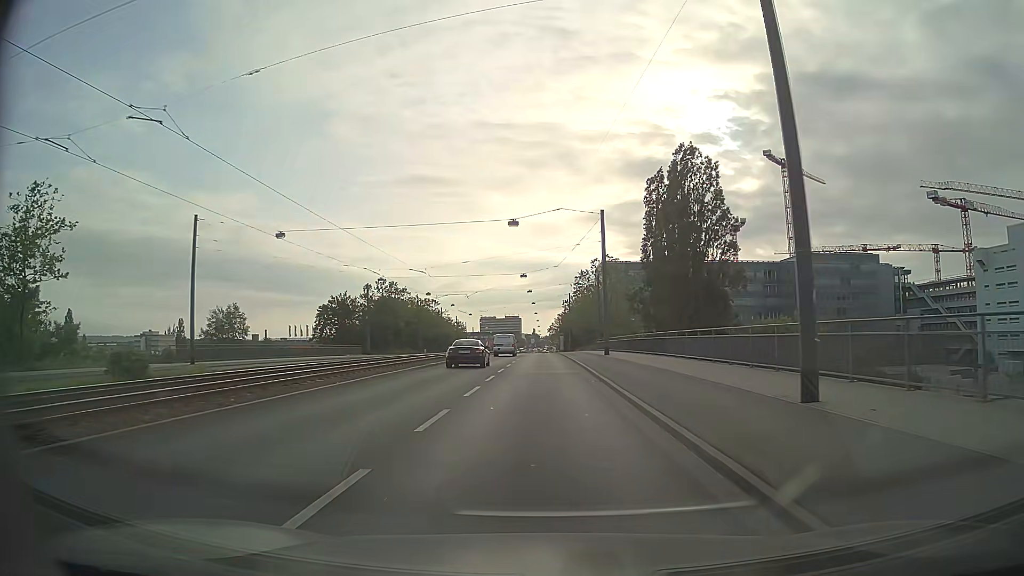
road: primary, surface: asphalt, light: Day
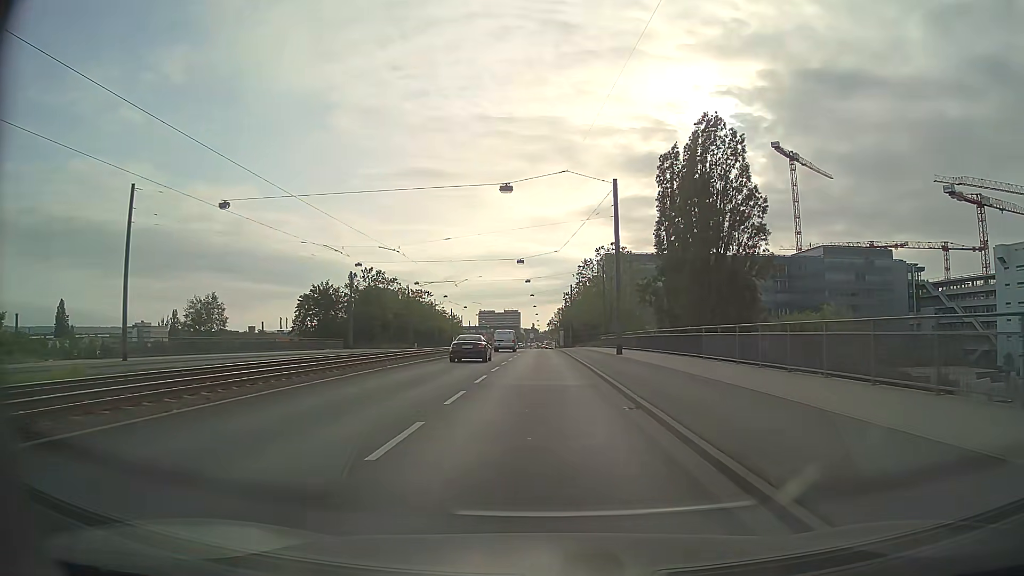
(0.0, +8.6) m; 0°
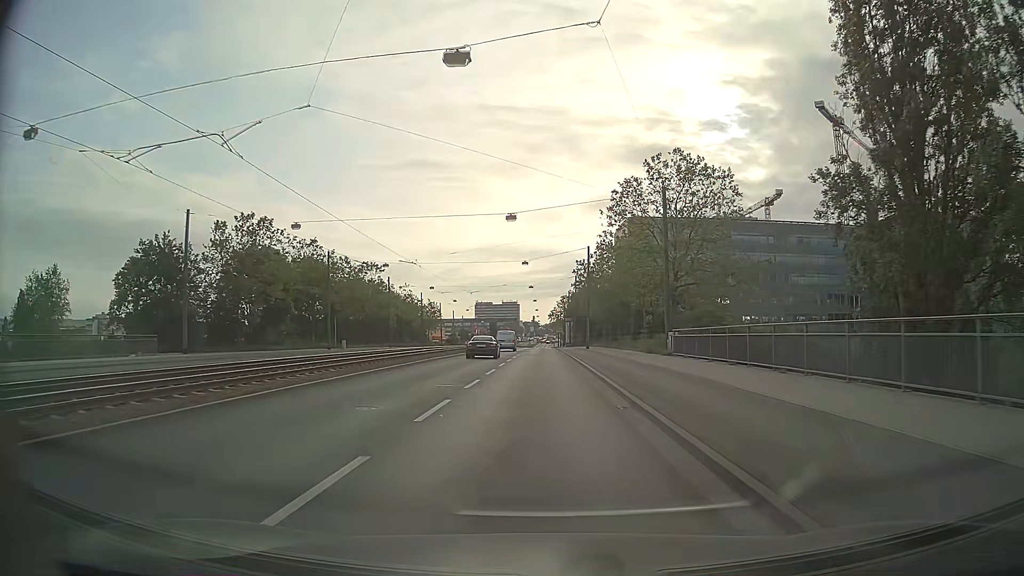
(0.0, +44.1) m; 0°
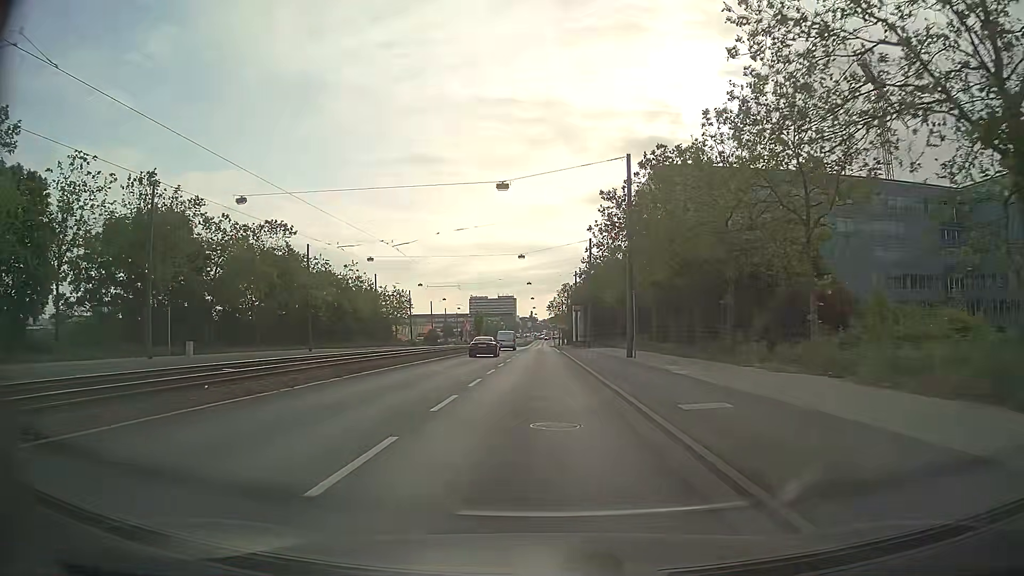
(+0.1, +35.3) m; 0°
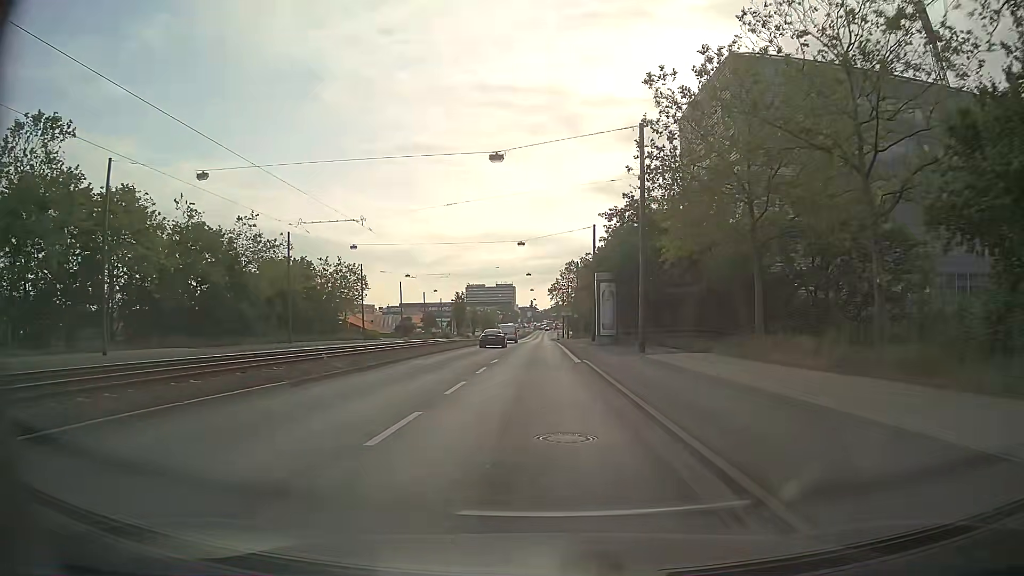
(-0.1, +34.7) m; 0°
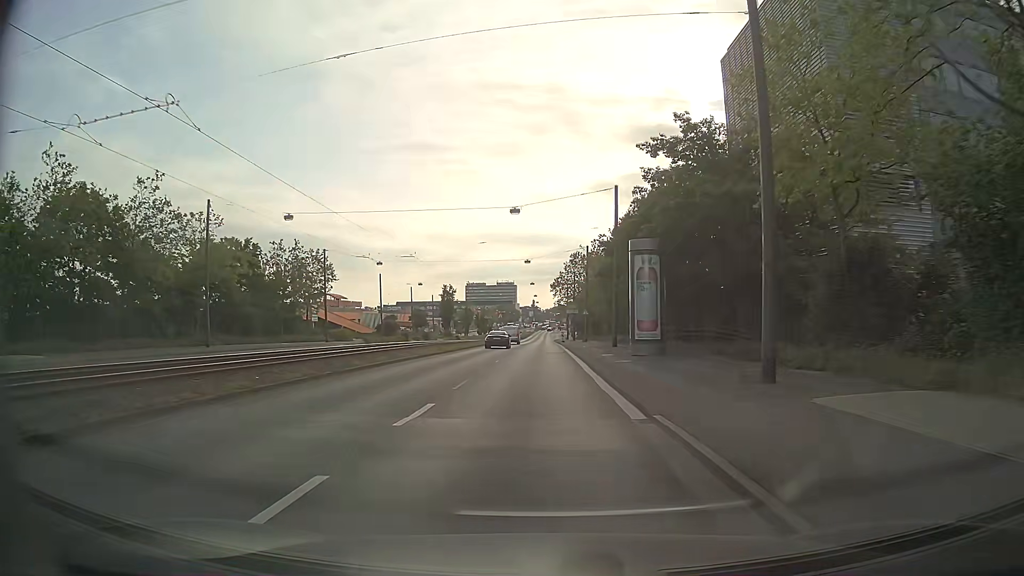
(-0.1, +17.2) m; 0°
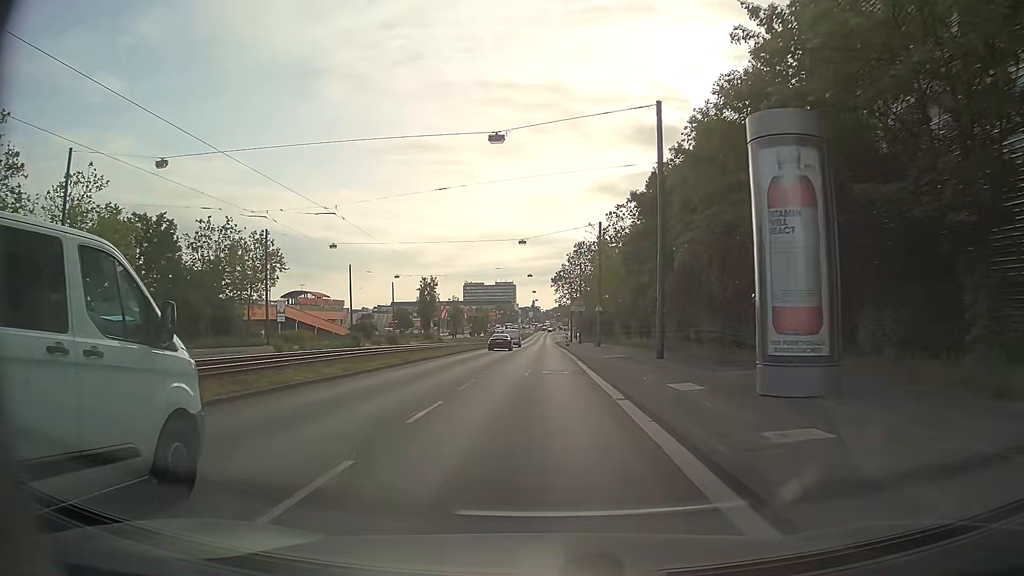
(-0.1, +17.2) m; 0°
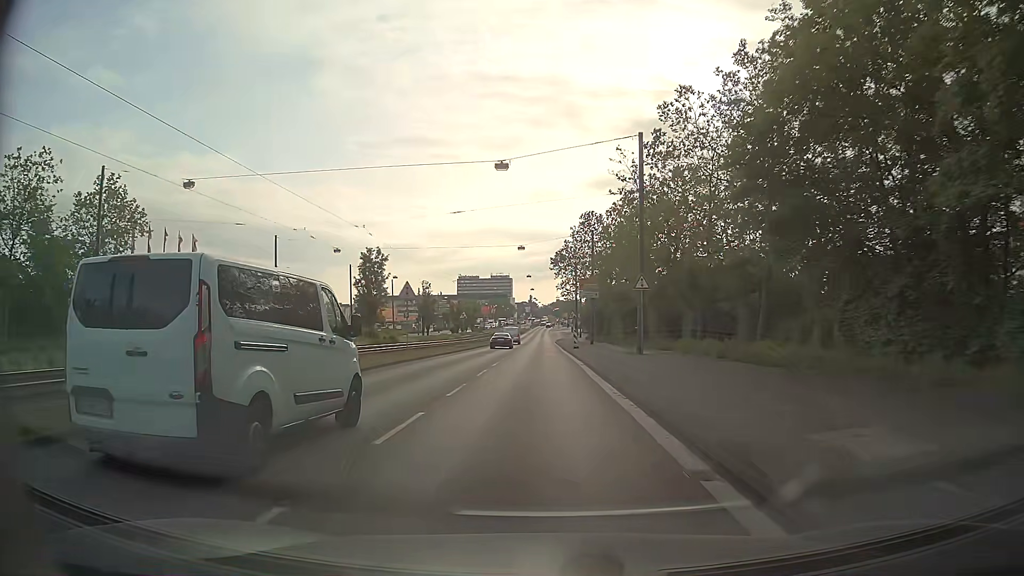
(0.0, +25.7) m; 0°
(0, +10) (0, +20) (0, +30) (0, +40) (0, +50) (0, +60) (0, +70) (0, +80) (0, +90) (0, +100) m
